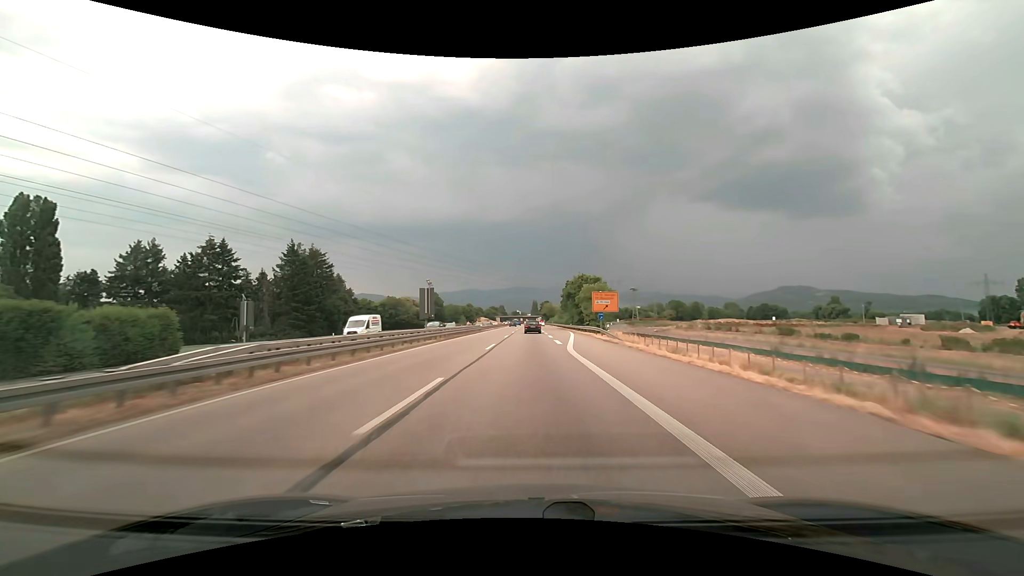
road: trunk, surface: asphalt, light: Day
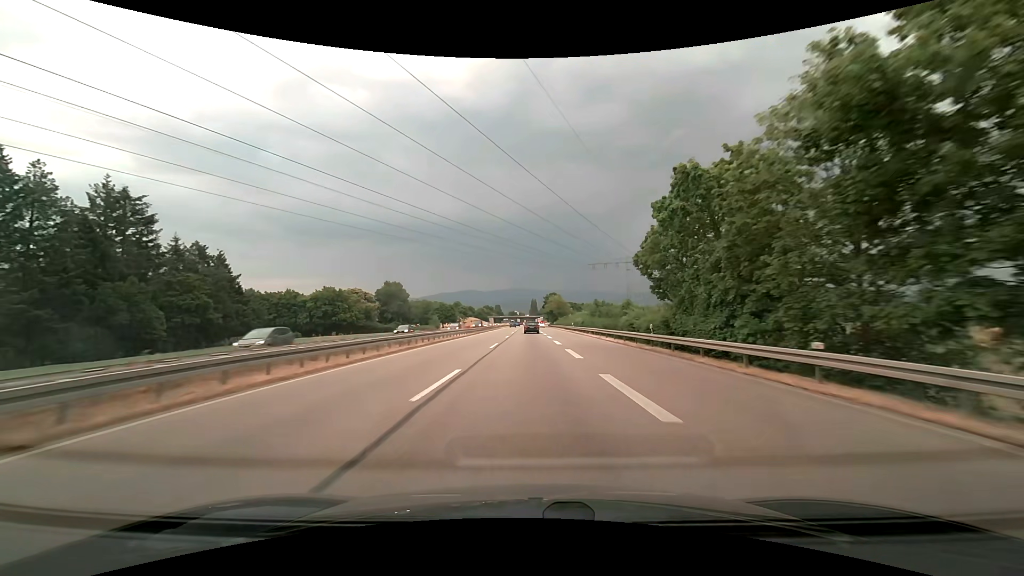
(0.0, +70.9) m; 0°
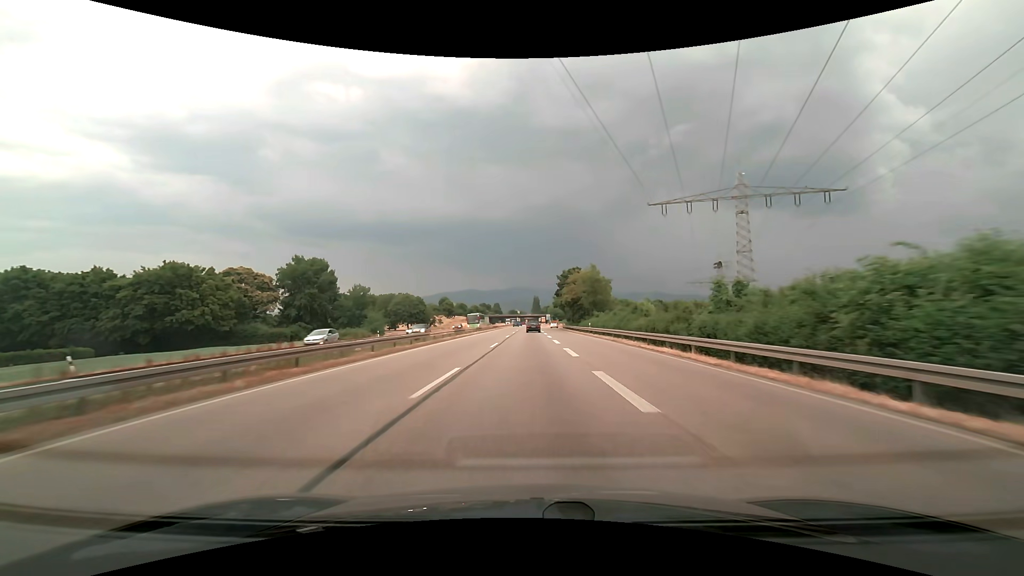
(+0.1, +71.4) m; 0°
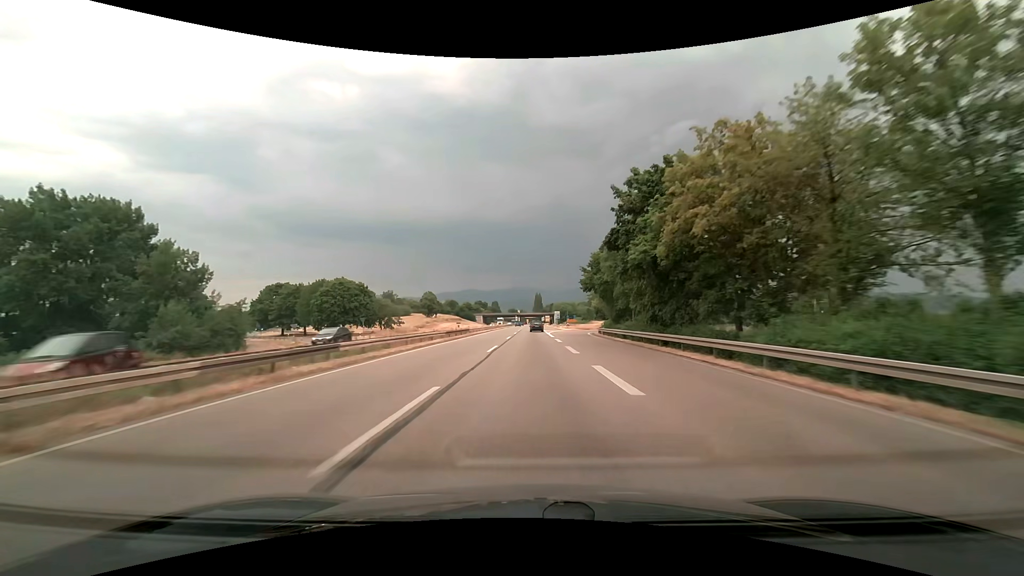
(-0.1, +58.3) m; 0°
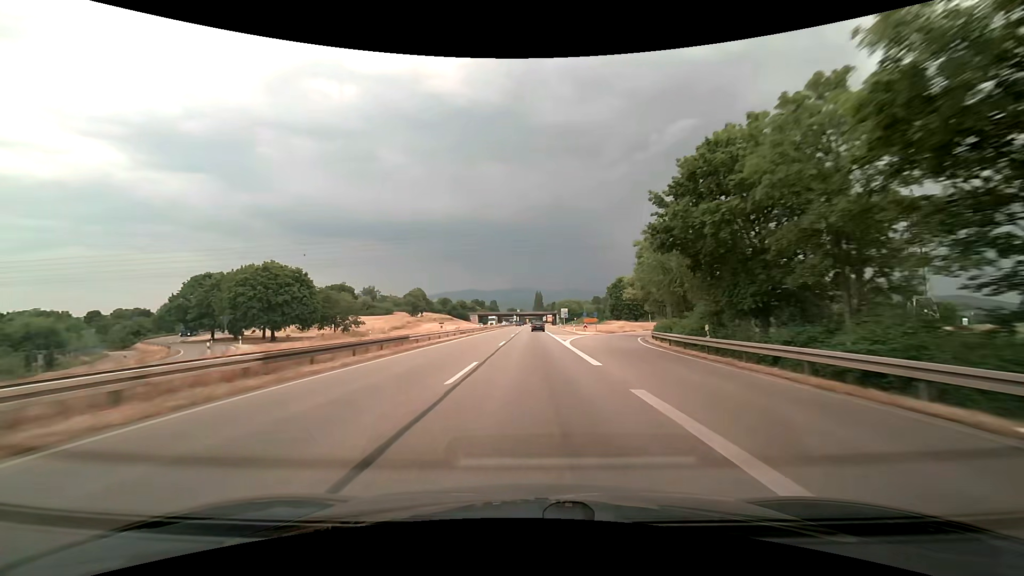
(0.0, +29.7) m; 0°
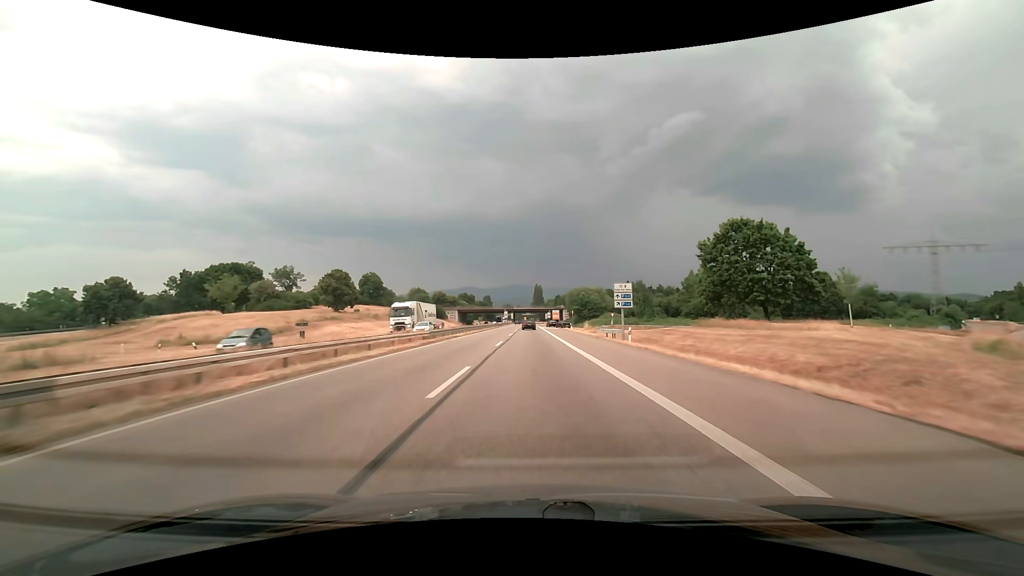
(+0.2, +74.1) m; 0°
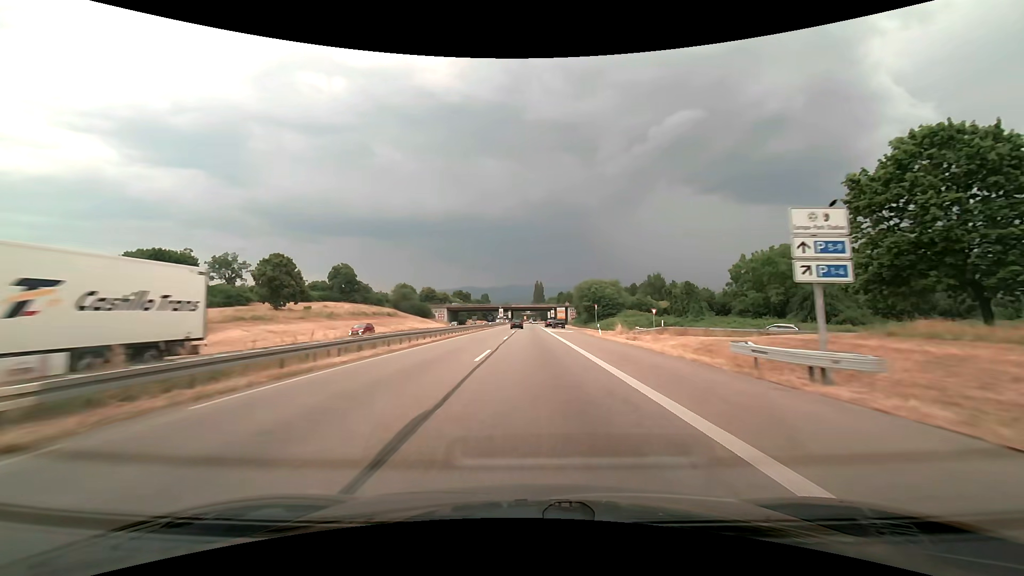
(0.0, +28.2) m; 0°
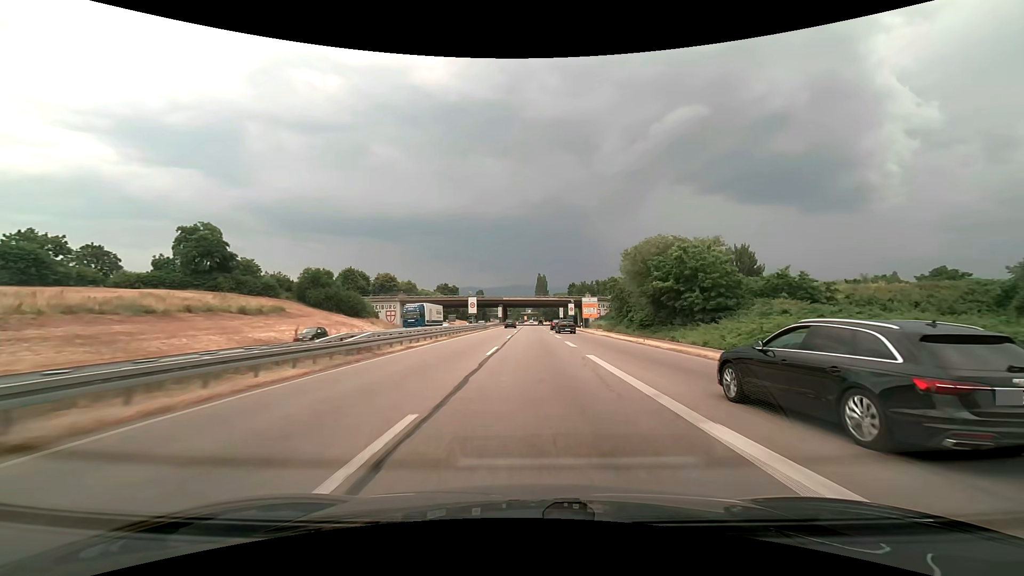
(0.0, +68.7) m; 0°
(0, +10) (0, +20) (0, +30) (0, +40) (0, +50) (0, +60) (0, +70) (0, +80) (0, +90) (0, +100) m
